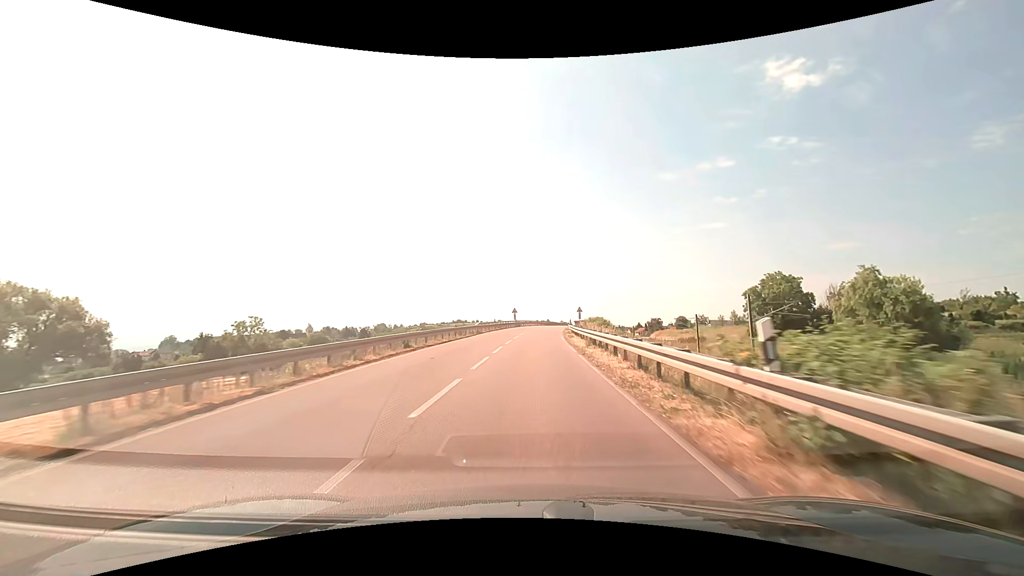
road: secondary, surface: asphalt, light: Day
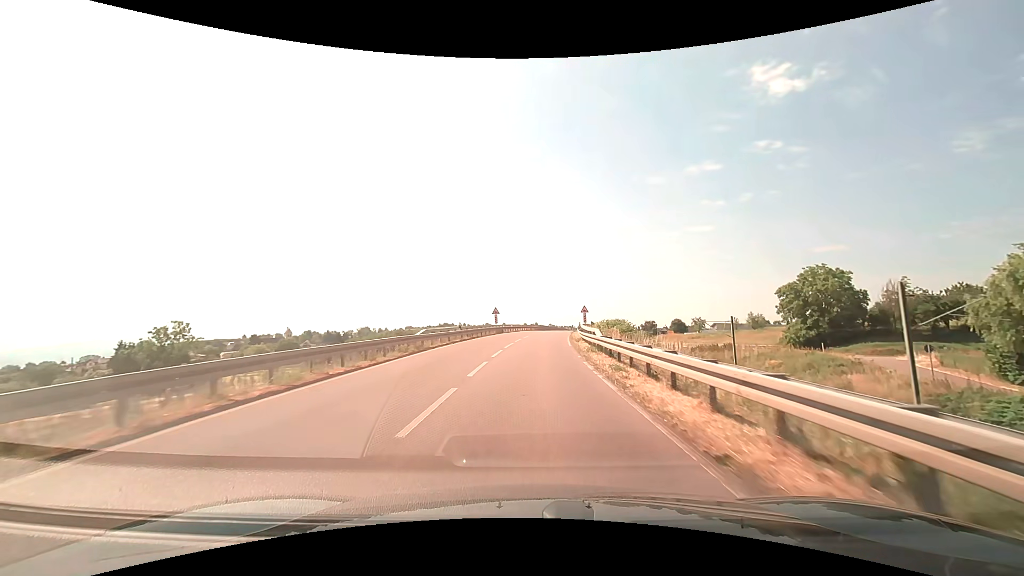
(+0.2, +19.5) m; +1°
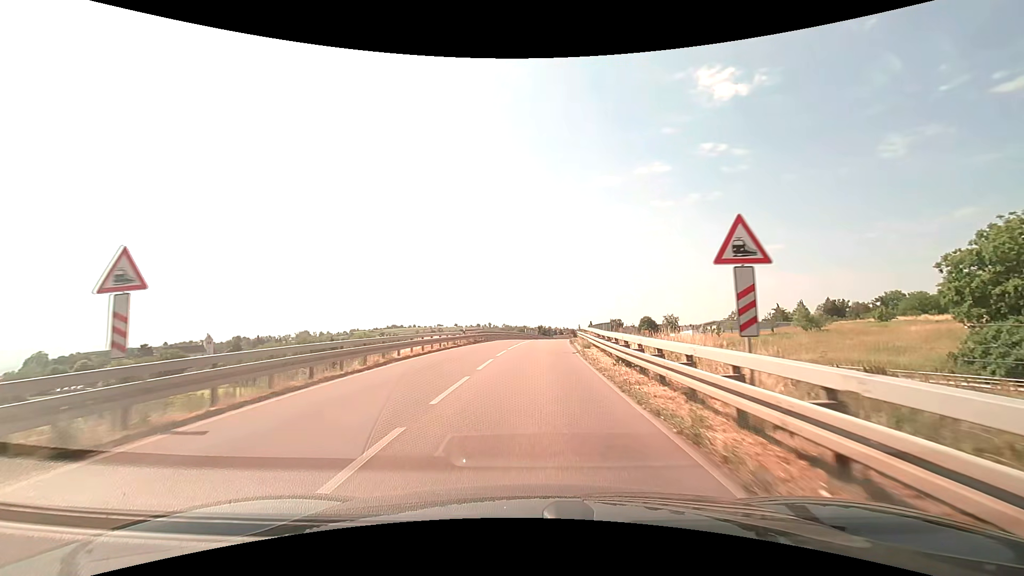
(+2.0, +45.4) m; +5°
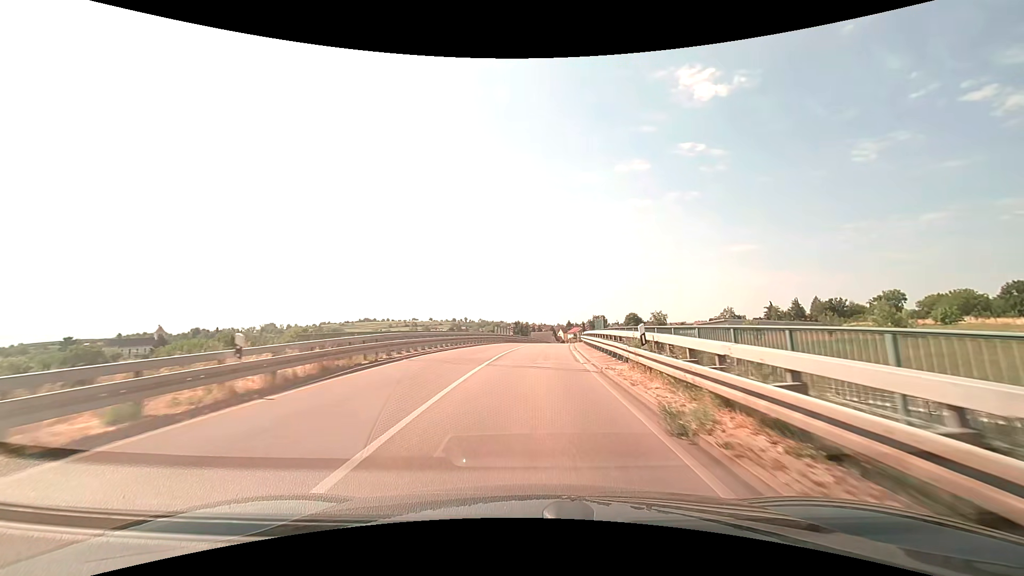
(+0.6, +25.6) m; +2°
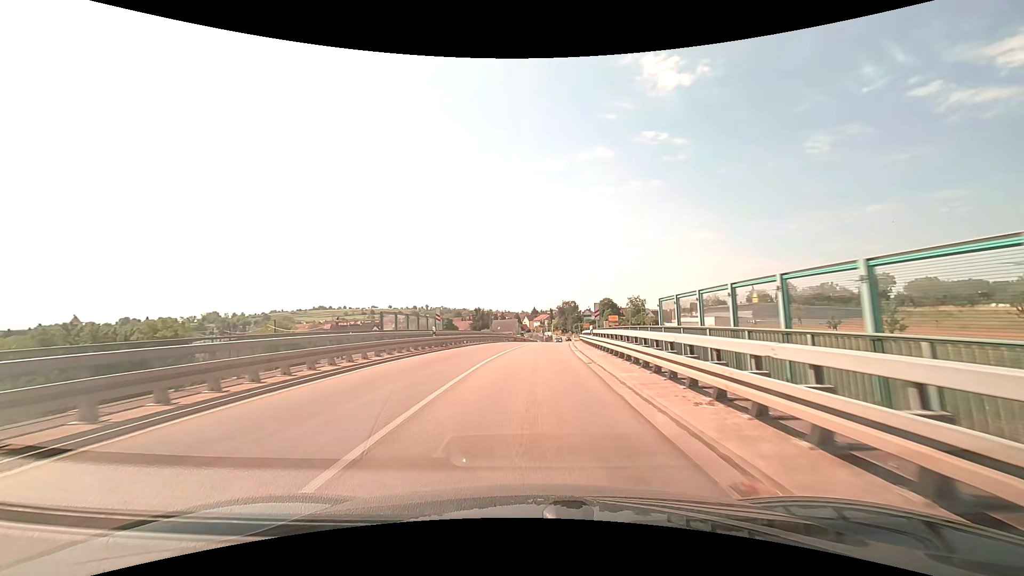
(+1.1, +33.2) m; +4°
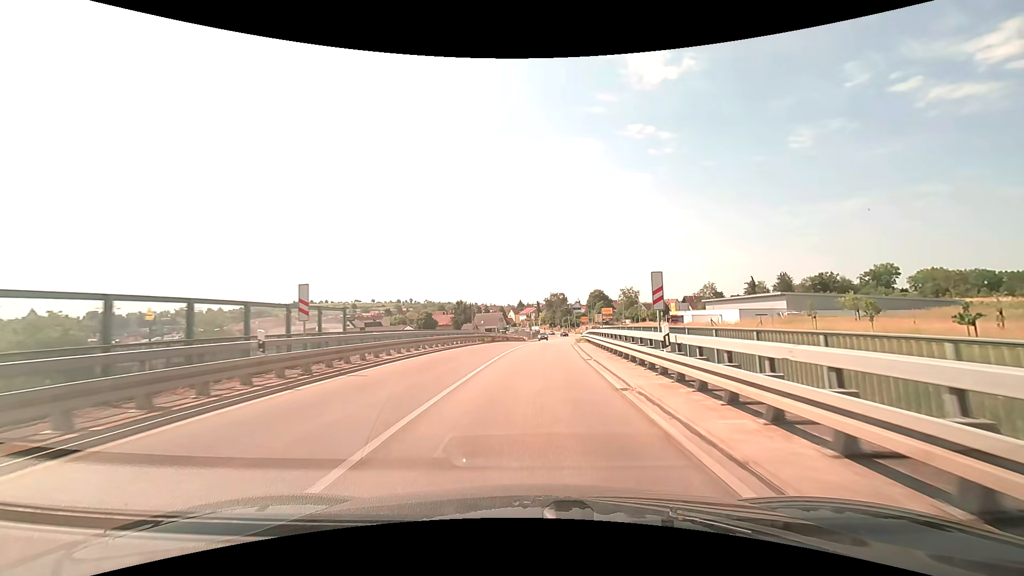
(+0.2, +16.4) m; +2°
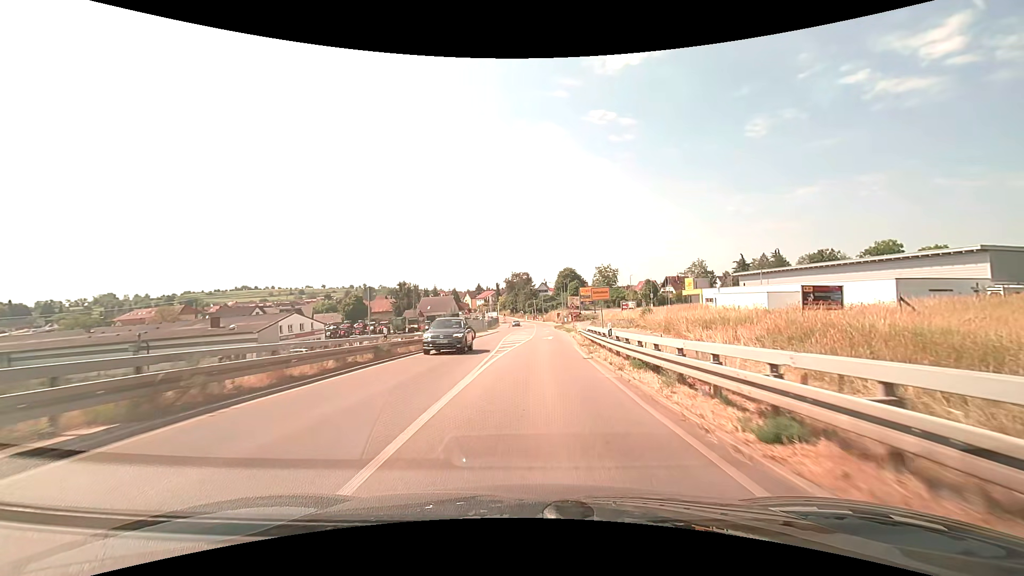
(+1.3, +38.6) m; +4°
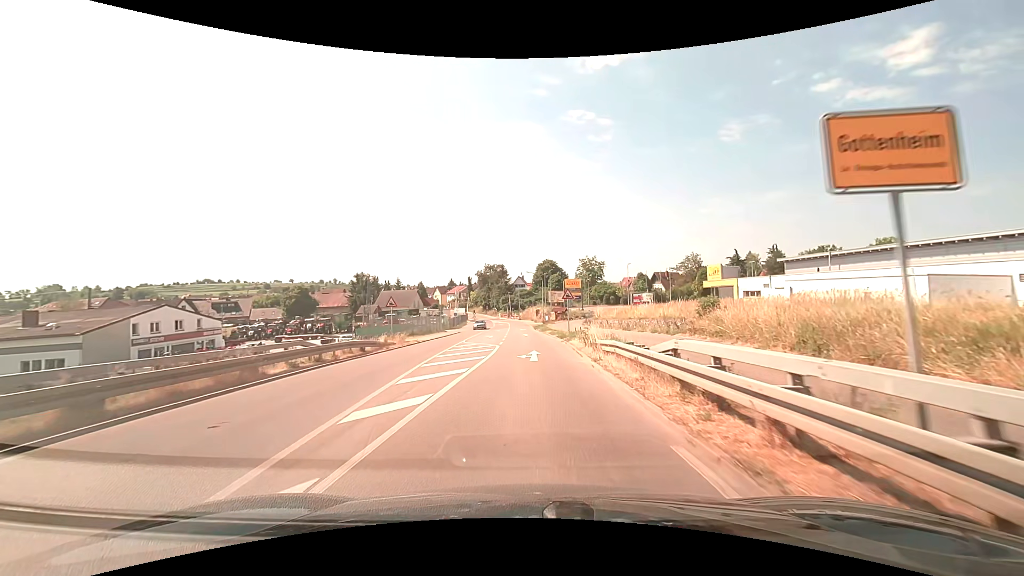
(+0.7, +21.5) m; +3°
(0, +10) (0, +20) (0, +30) (0, +40) (-1, +50) (-1, +60) (-1, +70) (-1, +80) (-1, +90) (-1, +100) m
